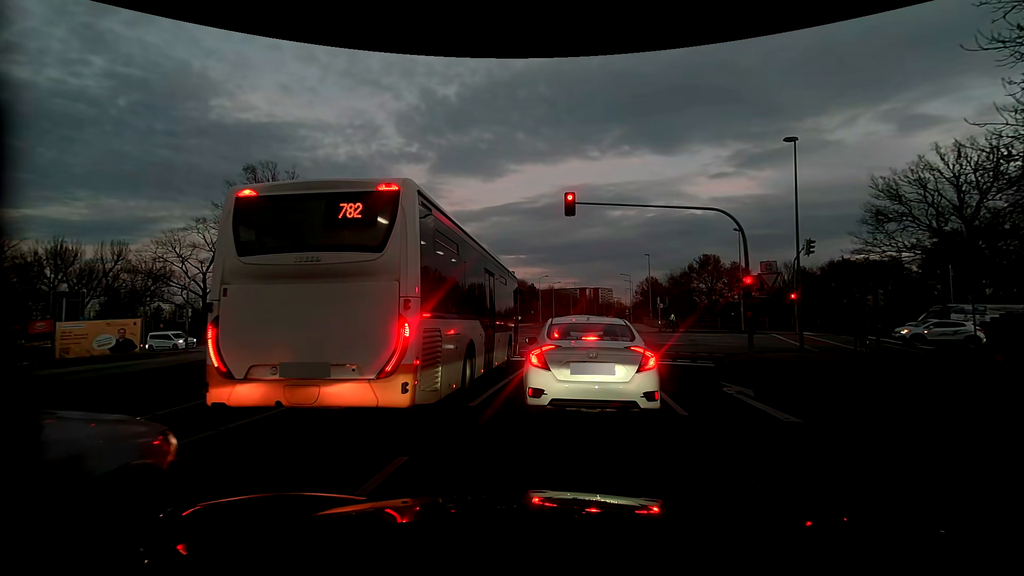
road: residential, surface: asphalt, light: Dusk
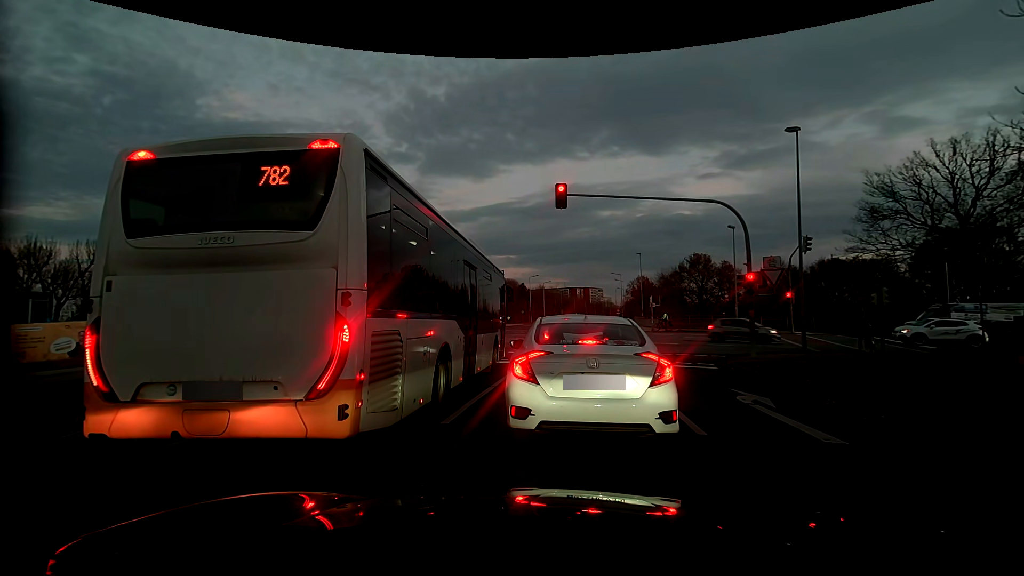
(0.0, +1.3) m; 0°
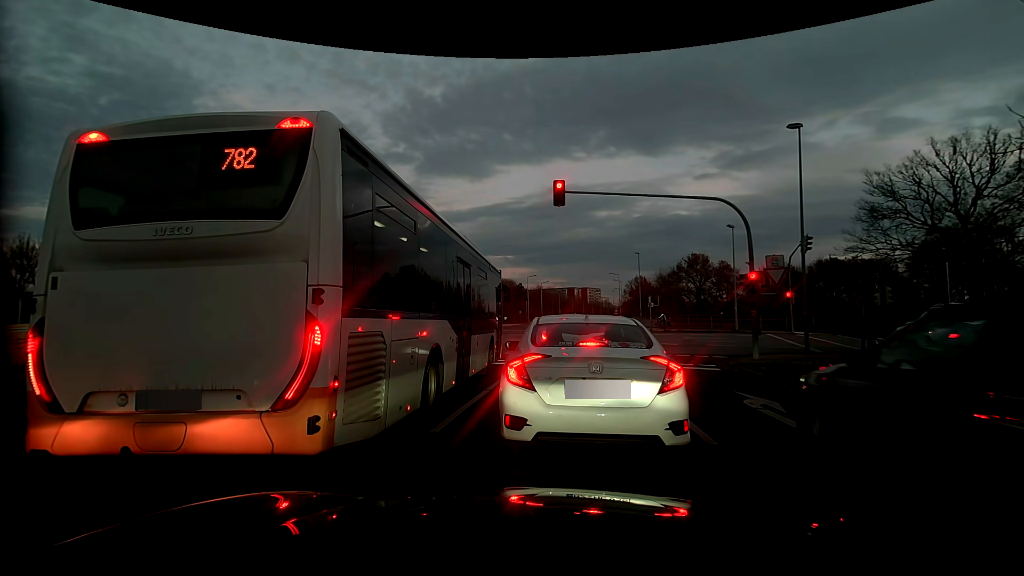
(0.0, +0.4) m; 0°
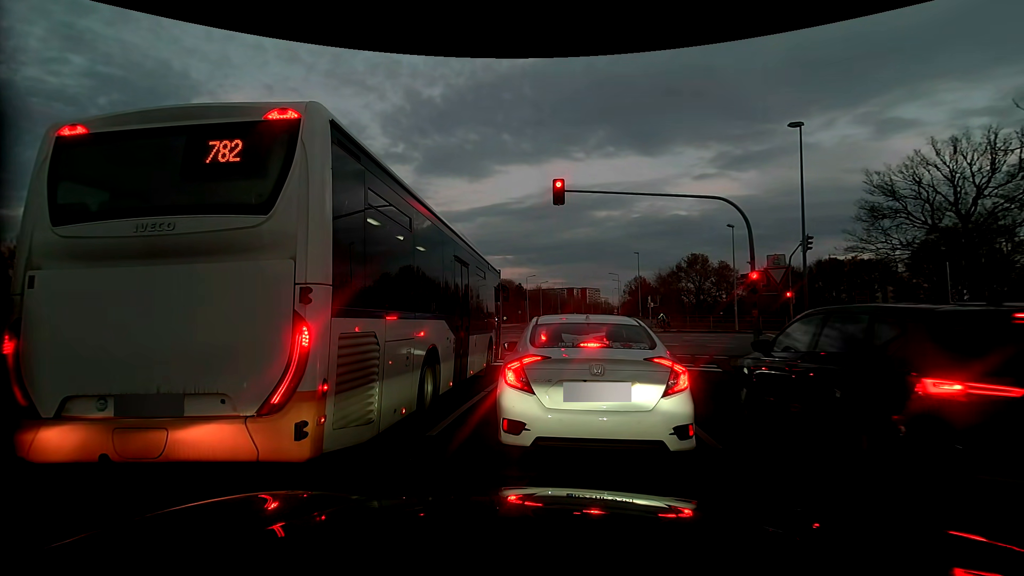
(0.0, +0.2) m; 0°
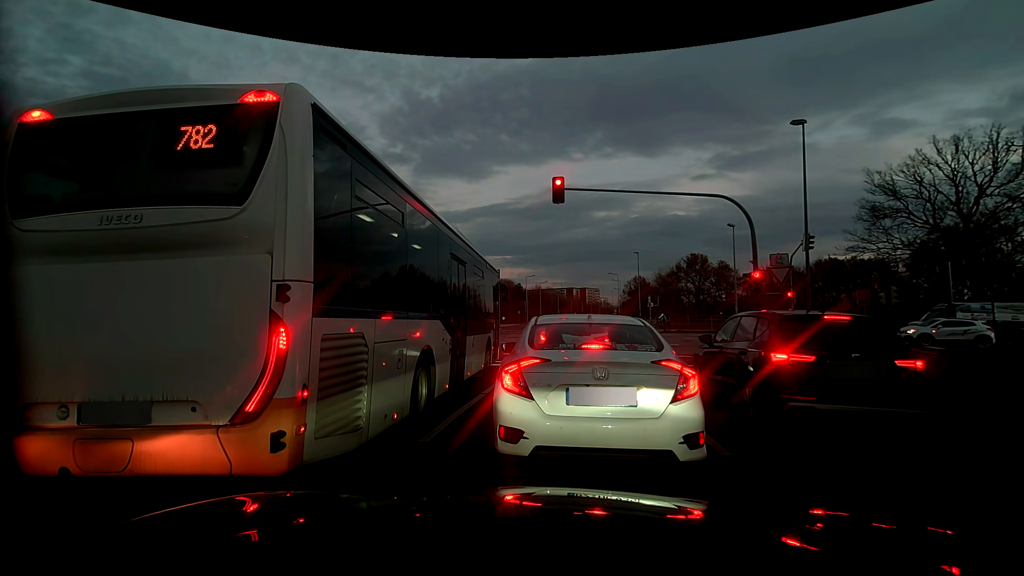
(0.0, +0.3) m; 0°
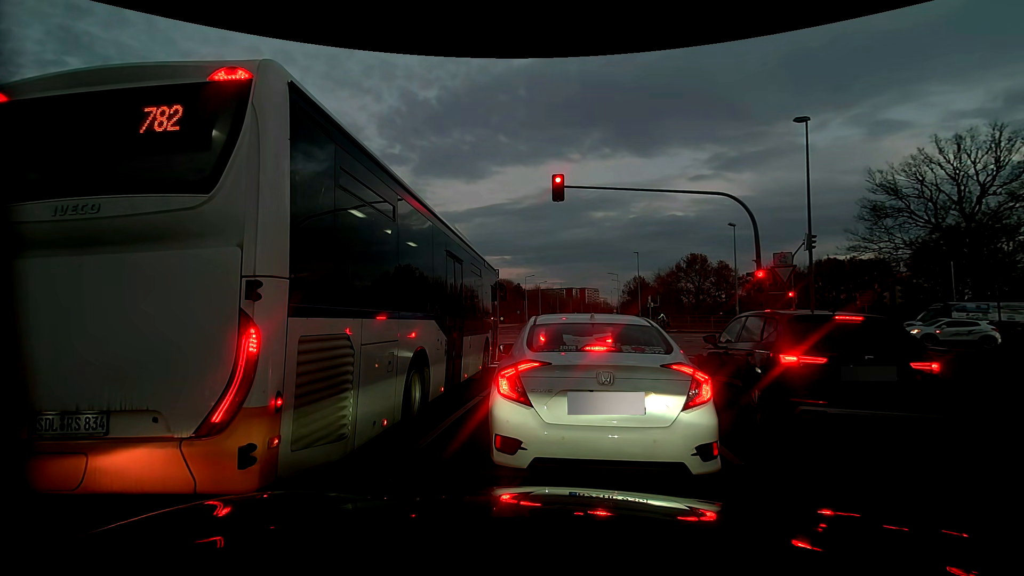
(0.0, +0.3) m; 0°
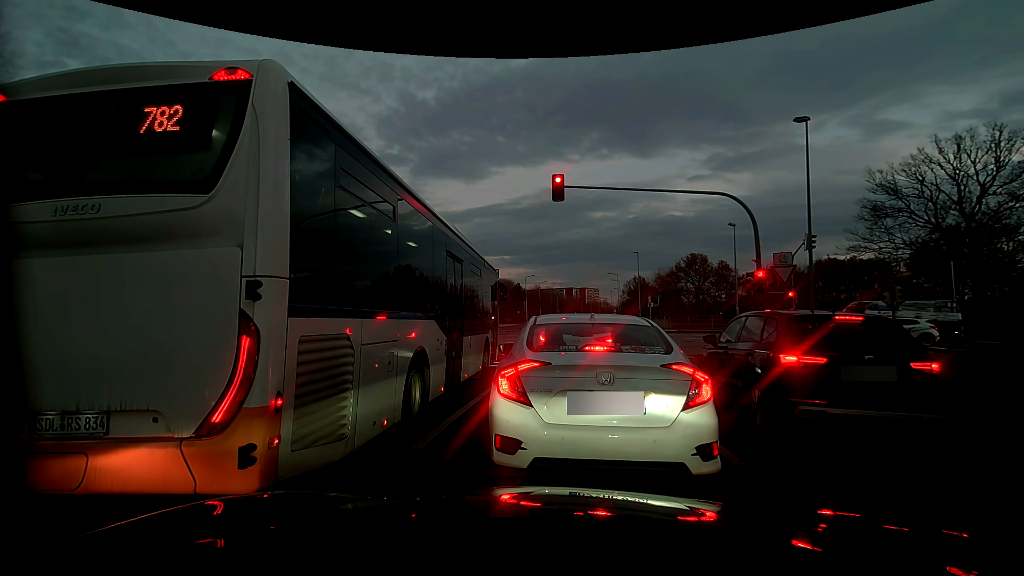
(0.0, 0.0) m; 0°
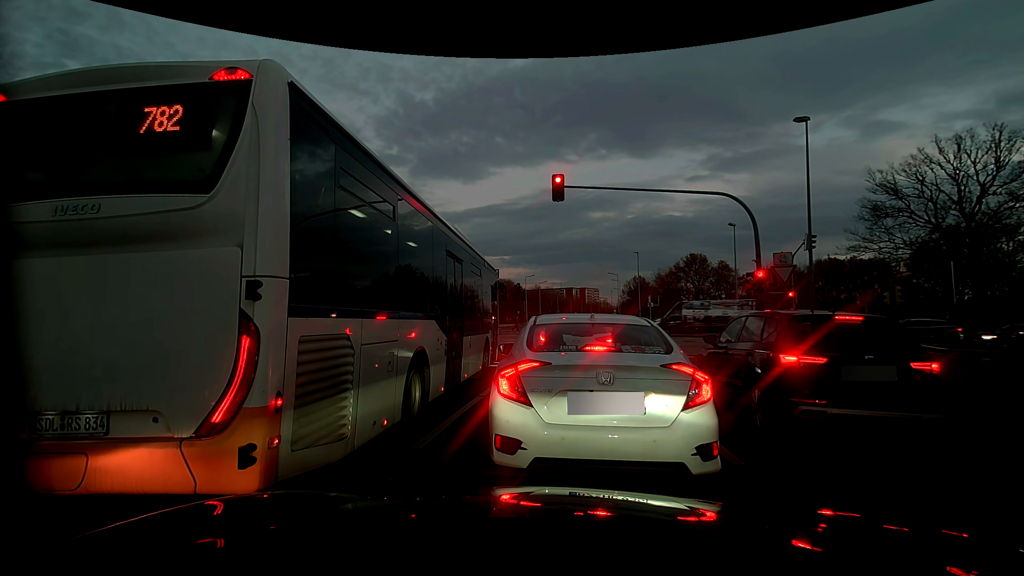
(0.0, 0.0) m; 0°
(+1, +10) (+2, +20) (+4, +30) (+5, +40) (+7, +50) (+8, +59) (+10, +69) (+12, +79) (+13, +89) (+15, +99) m
